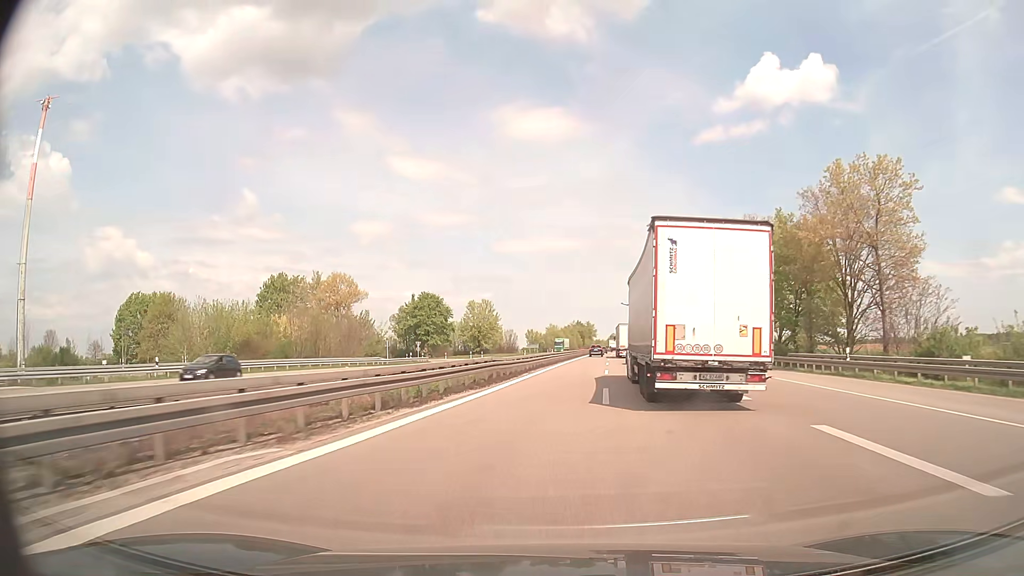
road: trunk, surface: asphalt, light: Day
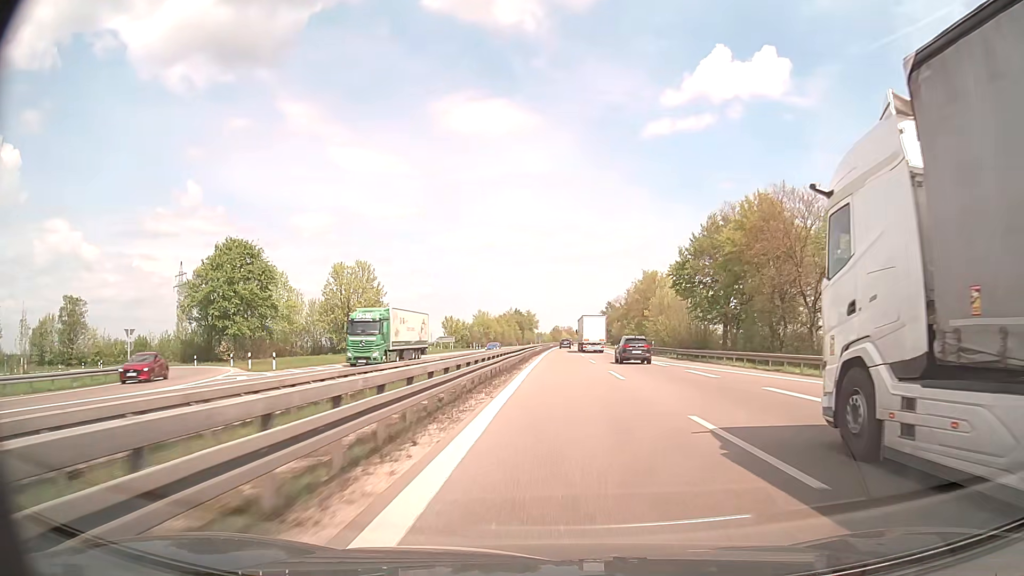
(+3.1, +65.2) m; +5°
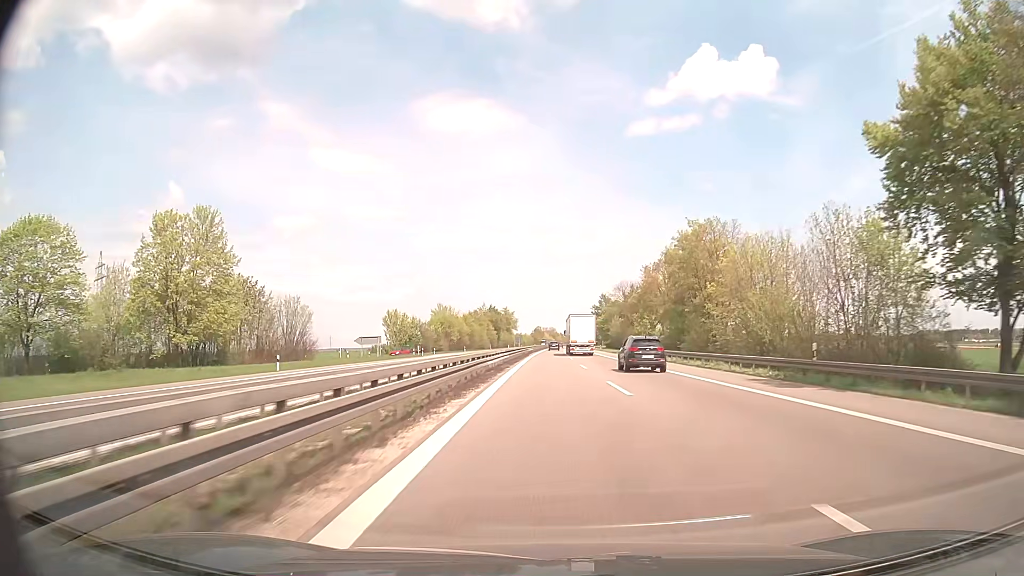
(+0.7, +43.3) m; +2°
(0, +10) (0, +20) (0, +30) (0, +40) (0, +50) (0, +60) (0, +70) (0, +80) (0, +90) (0, +100) m
